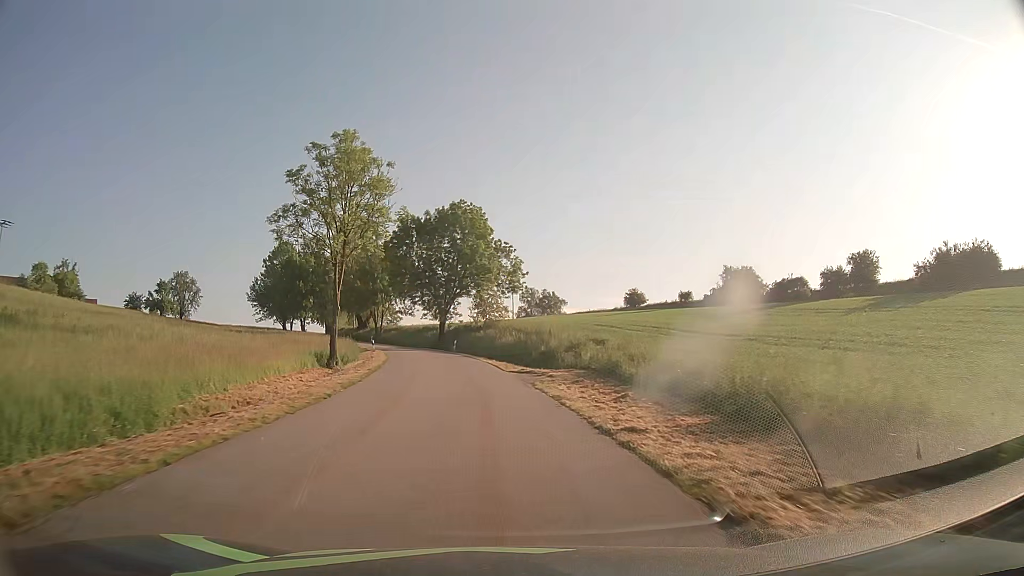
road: tertiary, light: Day
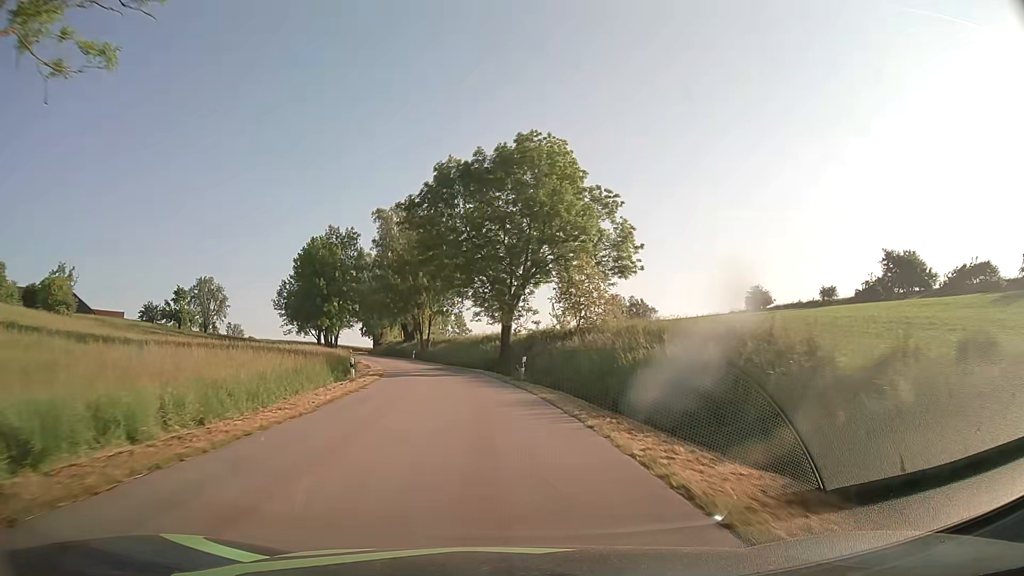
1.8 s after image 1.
(-1.8, +30.7) m; -7°
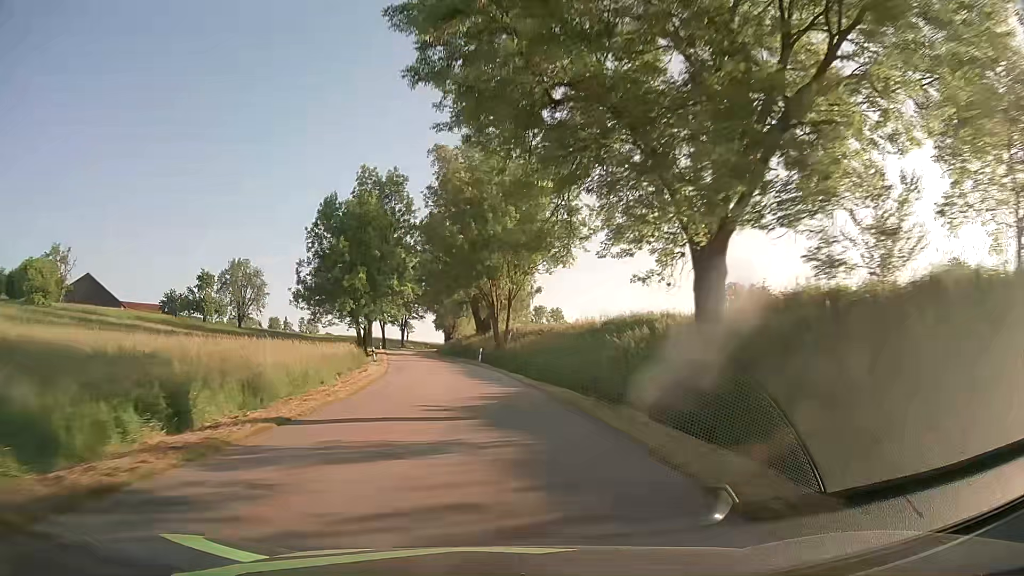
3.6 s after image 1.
(-2.3, +32.6) m; -8°
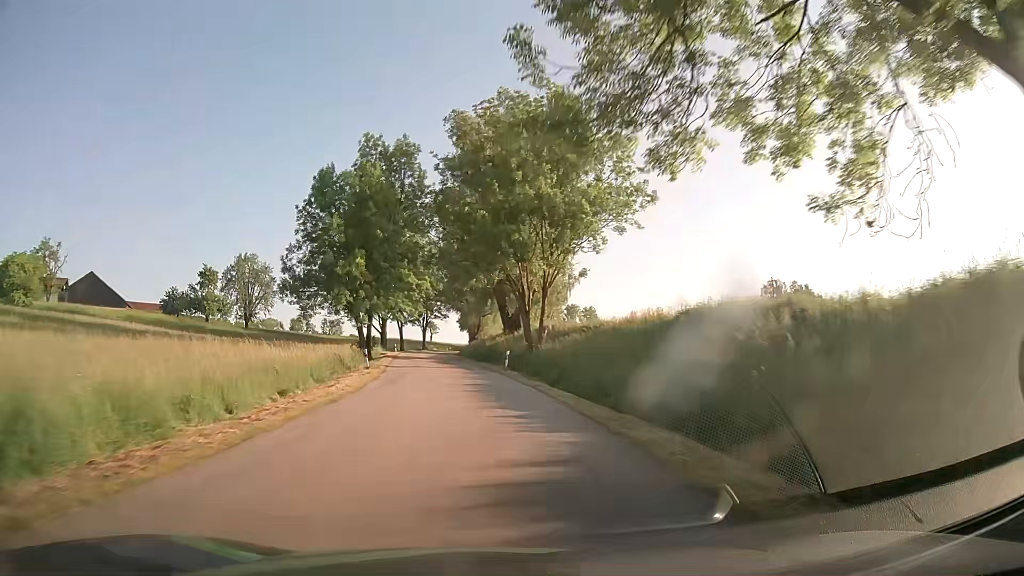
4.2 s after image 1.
(-0.2, +11.3) m; -2°
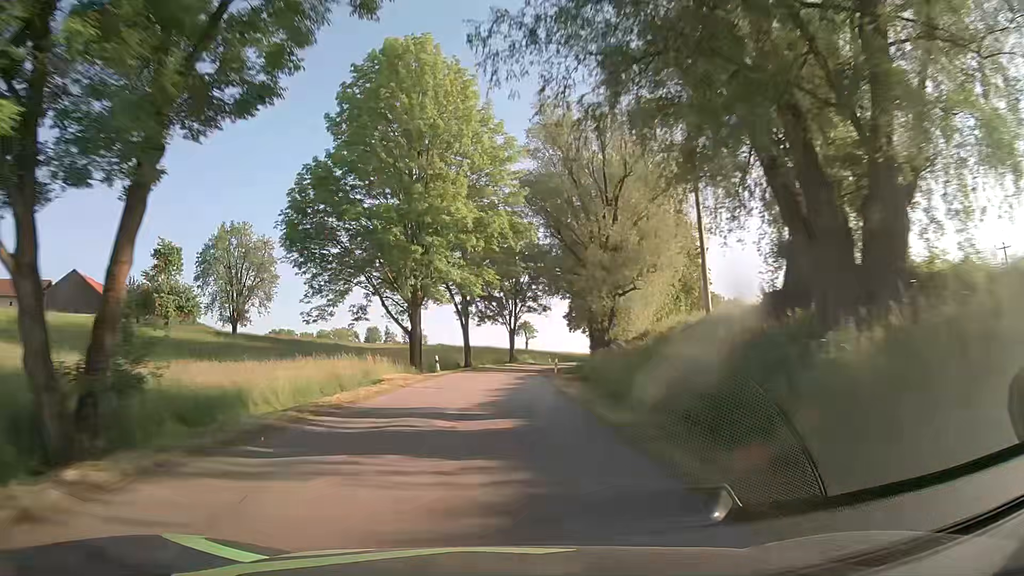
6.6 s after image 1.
(-4.1, +46.1) m; -9°
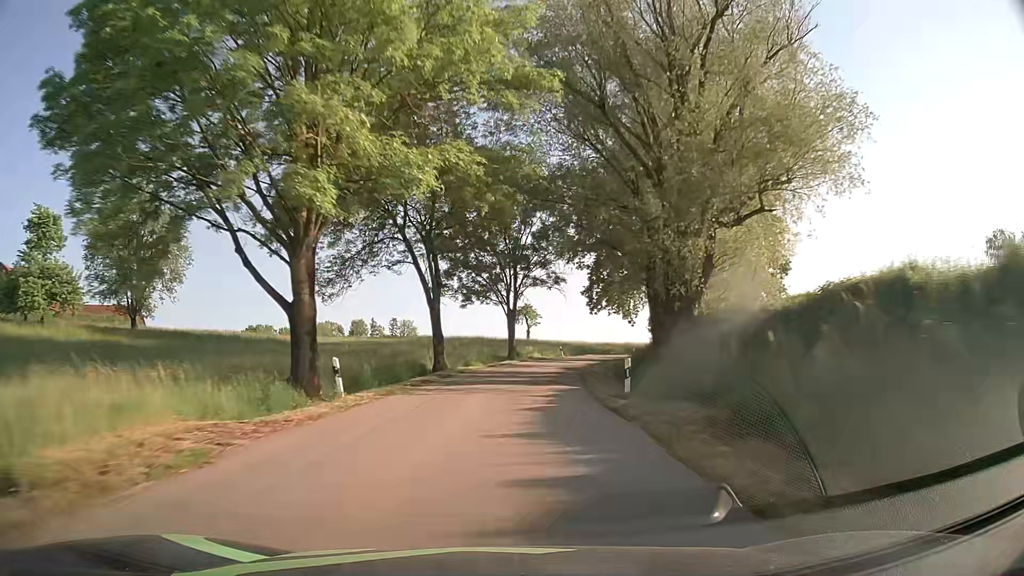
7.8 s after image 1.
(+0.1, +23.3) m; +1°
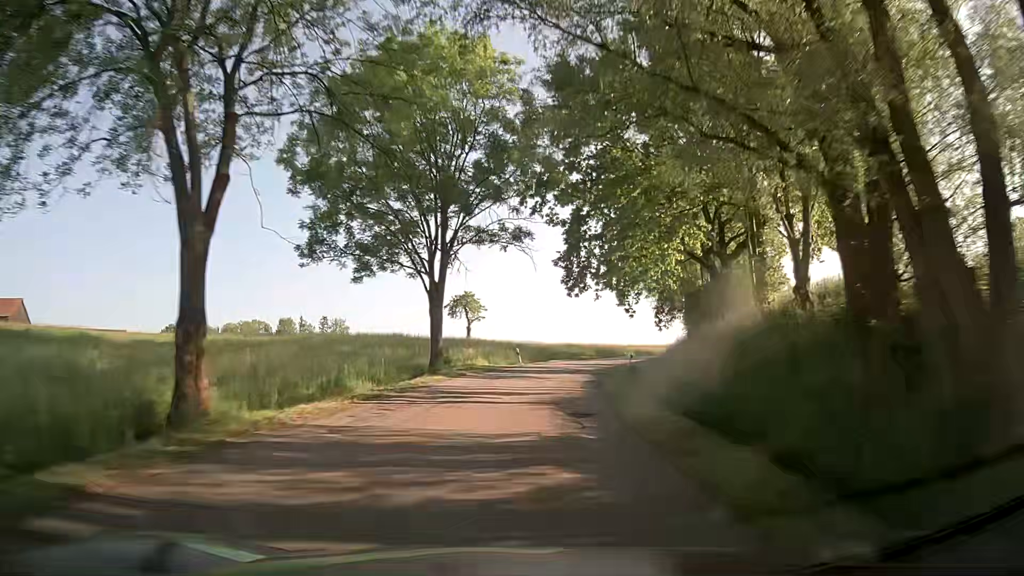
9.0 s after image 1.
(+0.9, +23.1) m; +5°
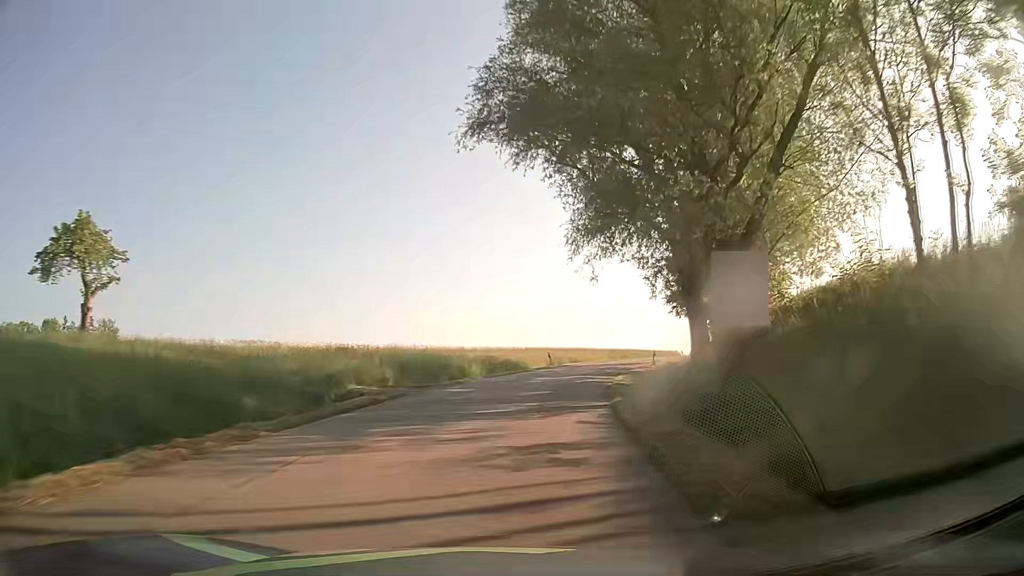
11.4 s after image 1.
(+5.8, +44.9) m; +16°
(0, +10) (+1, +20) (+3, +30) (+6, +39) (+9, +49) (+14, +58) (+18, +67) (+23, +76) (+27, +85) (+30, +94) m
